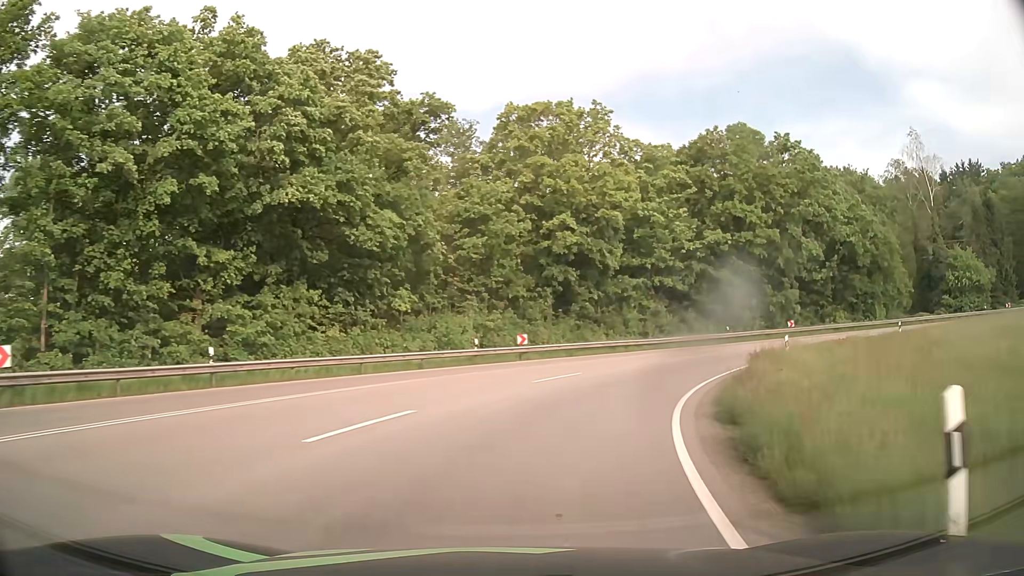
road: primary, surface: asphalt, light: Day
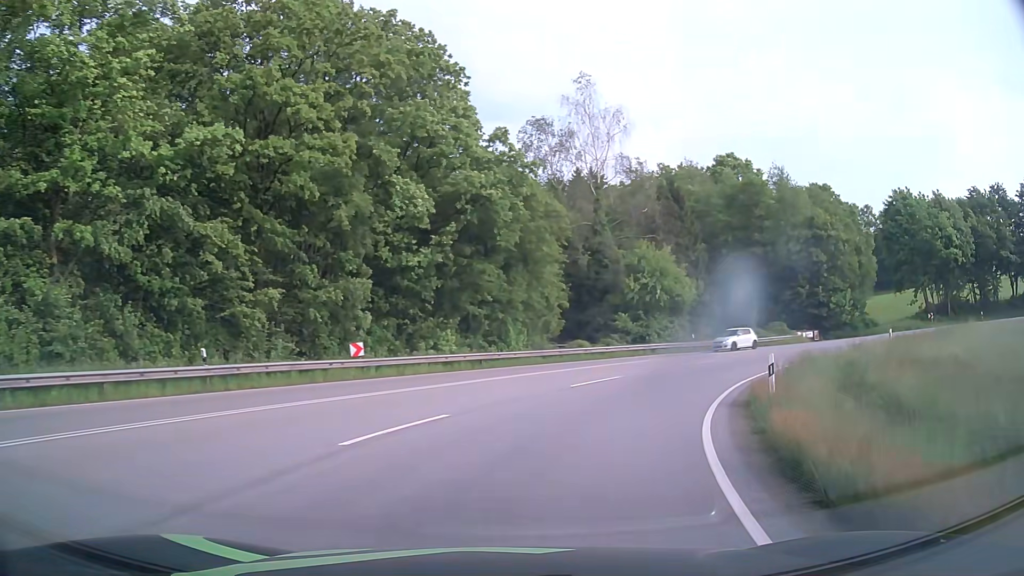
(+10.5, +30.0) m; +40°
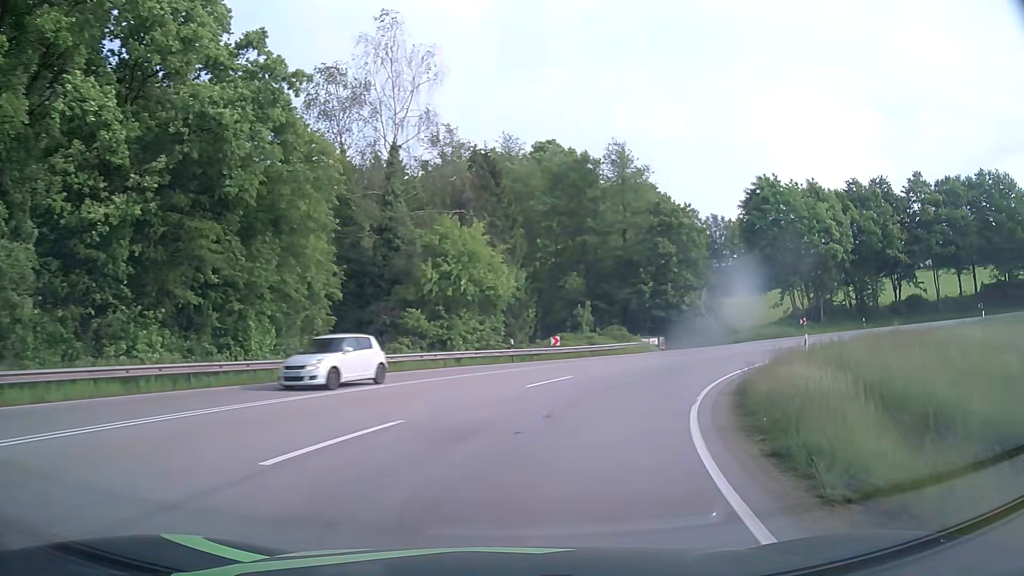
(+1.9, +12.4) m; +17°
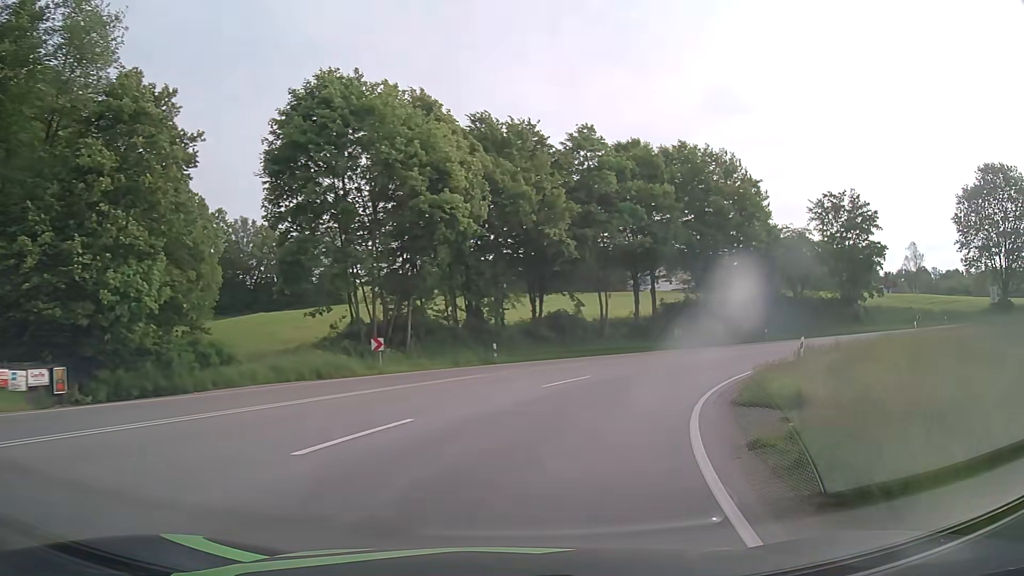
(+10.7, +29.4) m; +41°
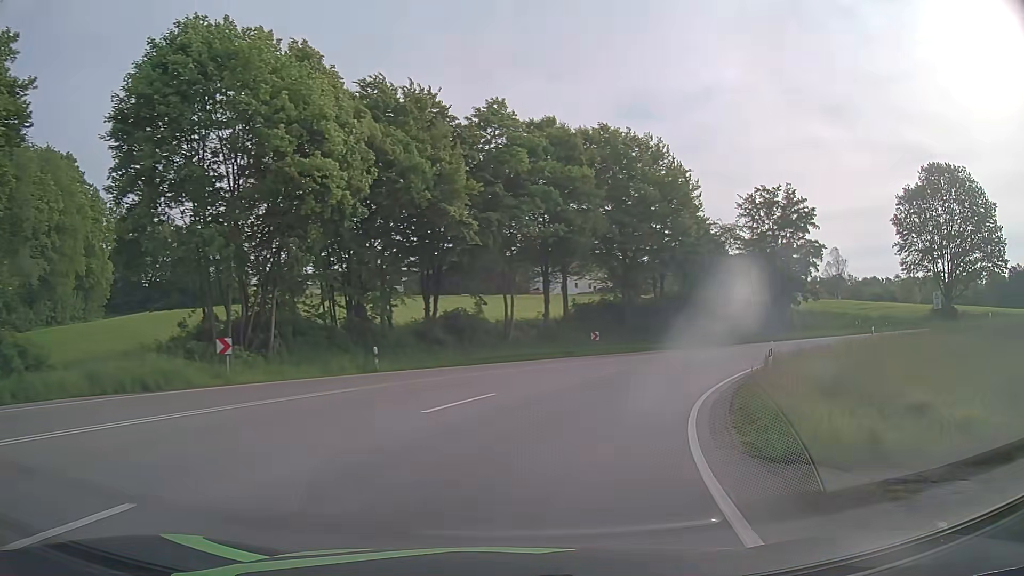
(+0.5, +6.4) m; +9°
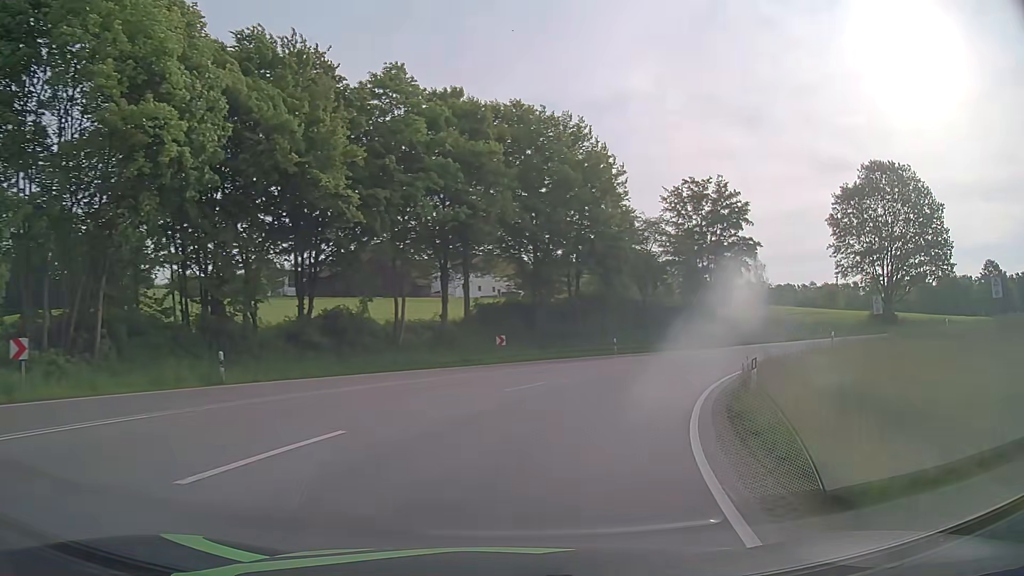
(+0.5, +6.4) m; +8°
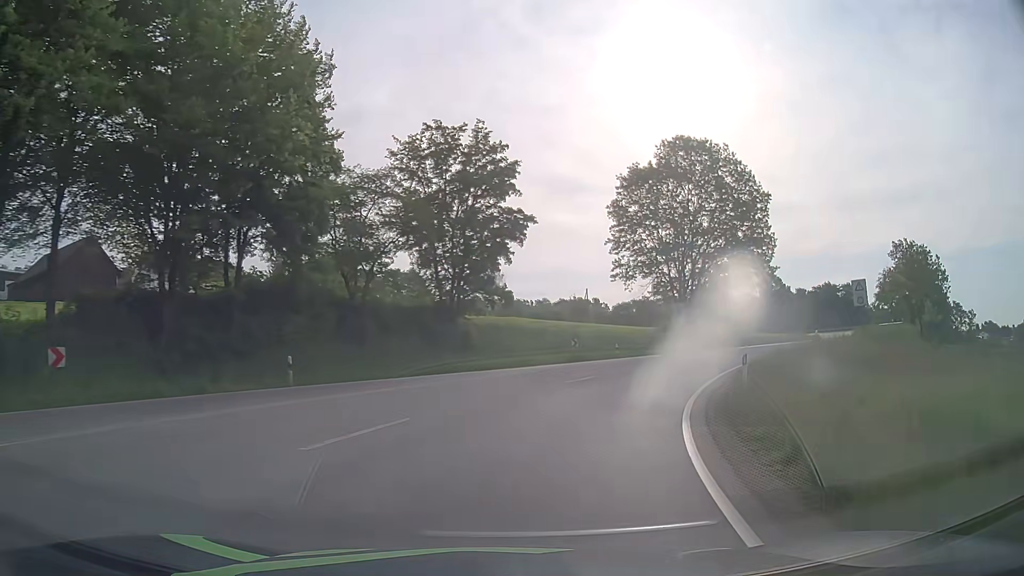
(+3.9, +18.9) m; +23°
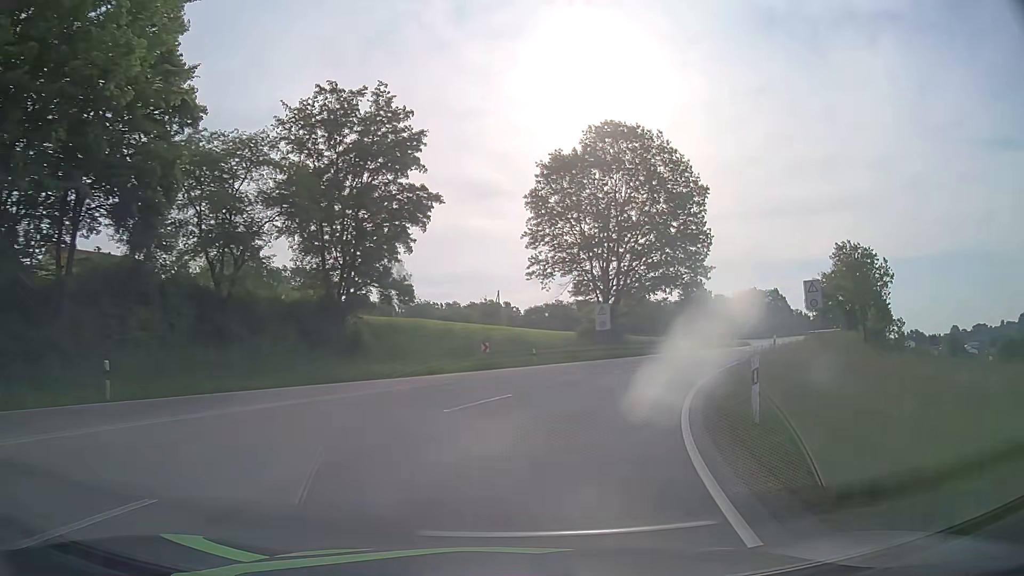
(+0.4, +6.5) m; +7°
(+1, +10) (+4, +20) (+8, +29) (+13, +37) (+19, +46) (+24, +54) (+30, +62) (+35, +71) (+41, +79) (+45, +88) m
